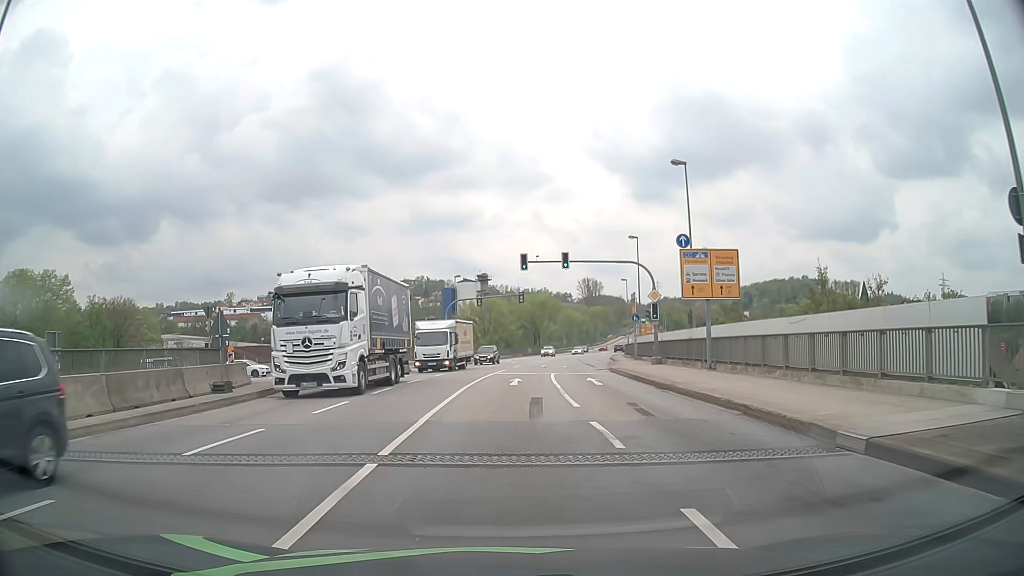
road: primary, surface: asphalt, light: Day
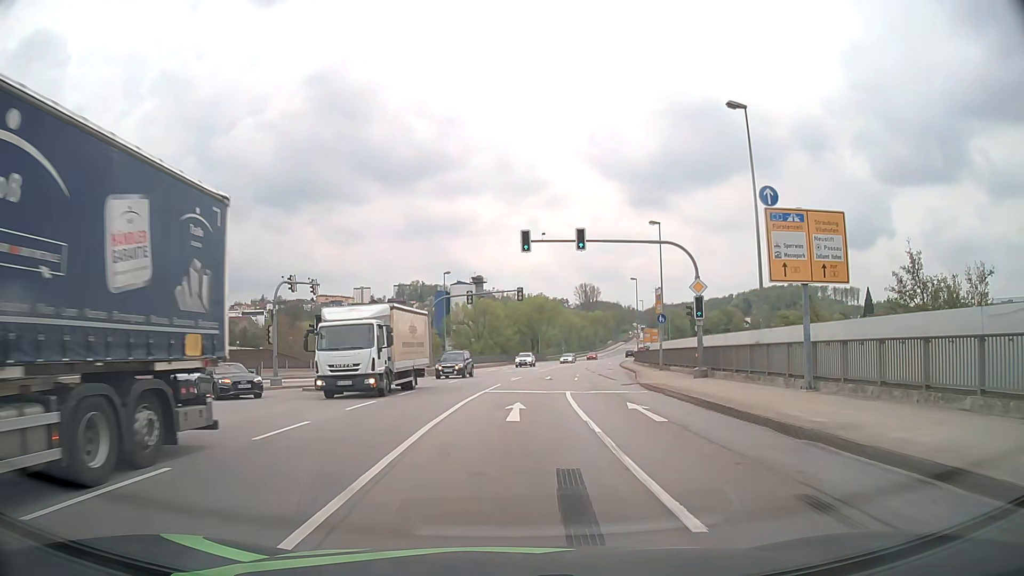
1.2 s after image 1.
(+0.1, +9.7) m; +1°
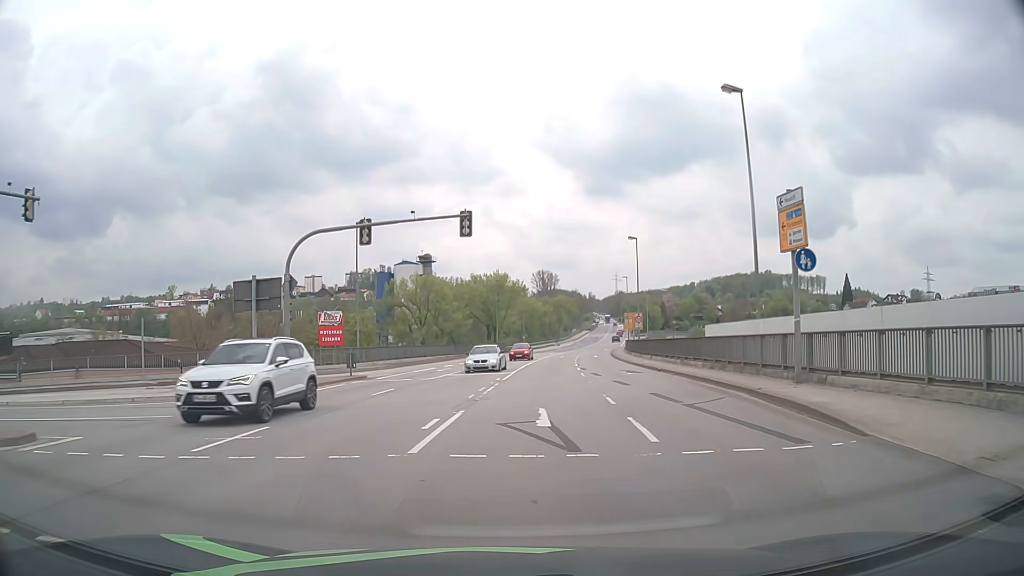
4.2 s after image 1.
(+0.5, +24.7) m; +4°
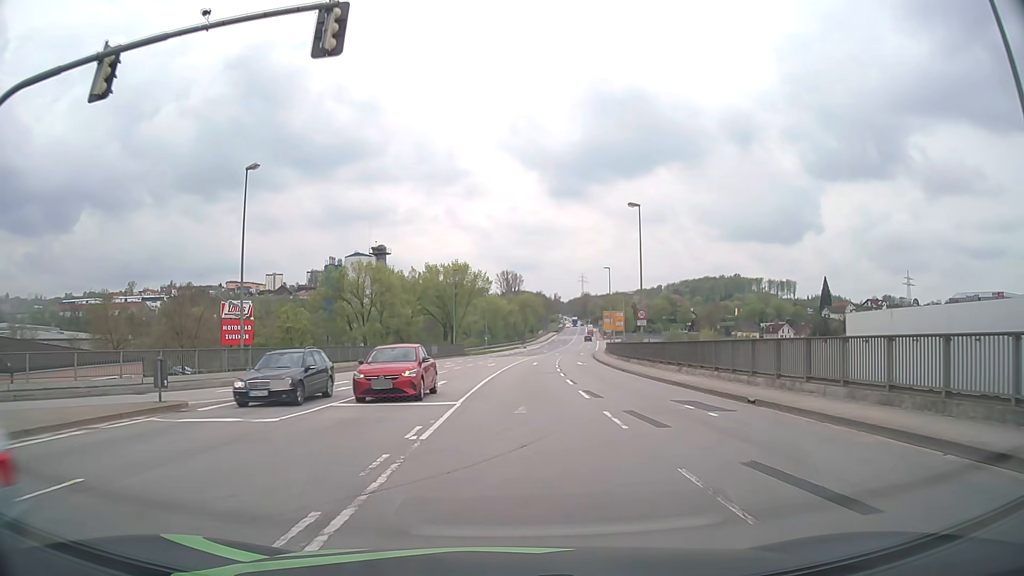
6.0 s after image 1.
(+0.3, +15.7) m; +2°
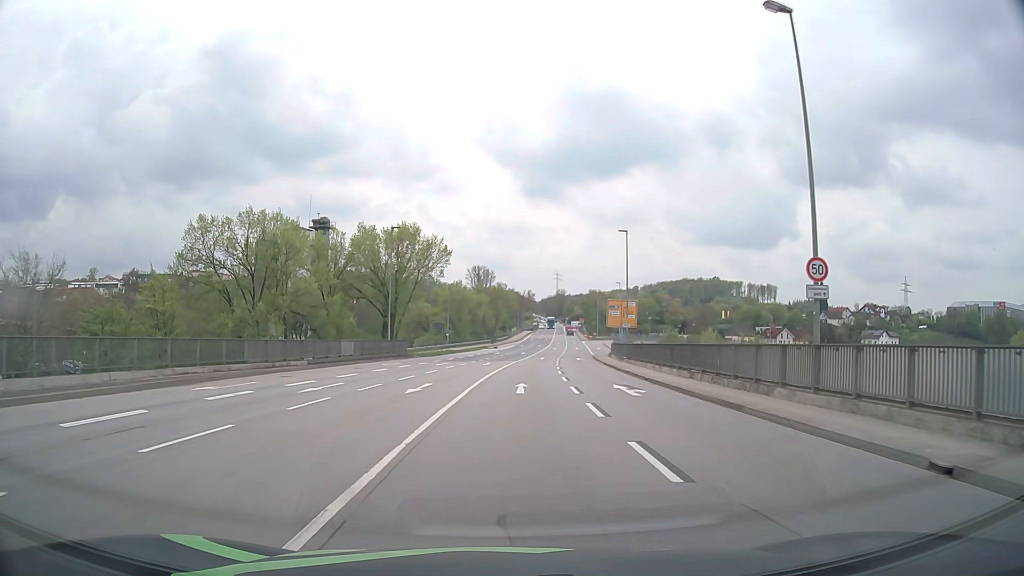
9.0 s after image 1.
(+0.8, +28.1) m; +3°
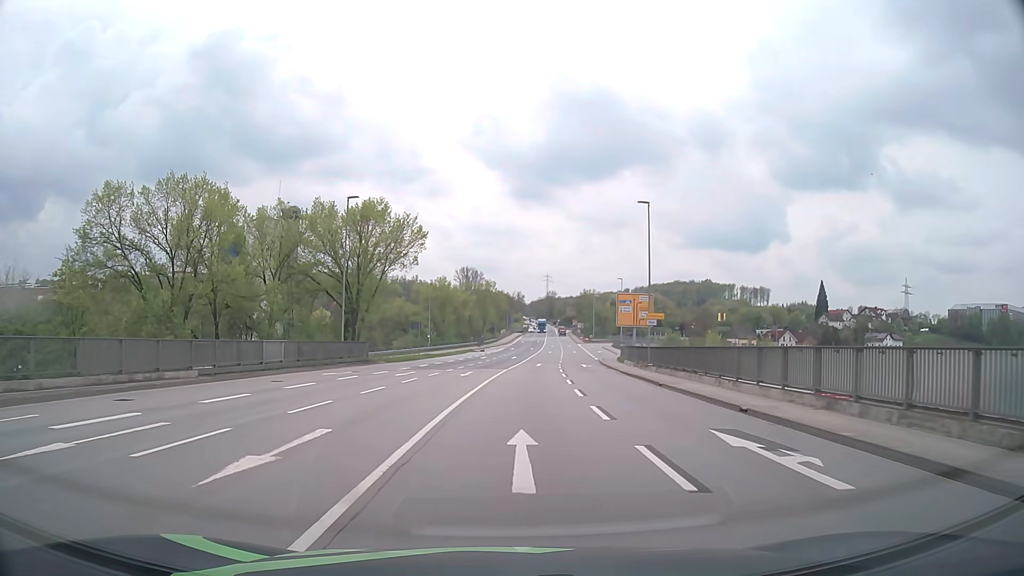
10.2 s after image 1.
(+0.1, +12.4) m; +1°
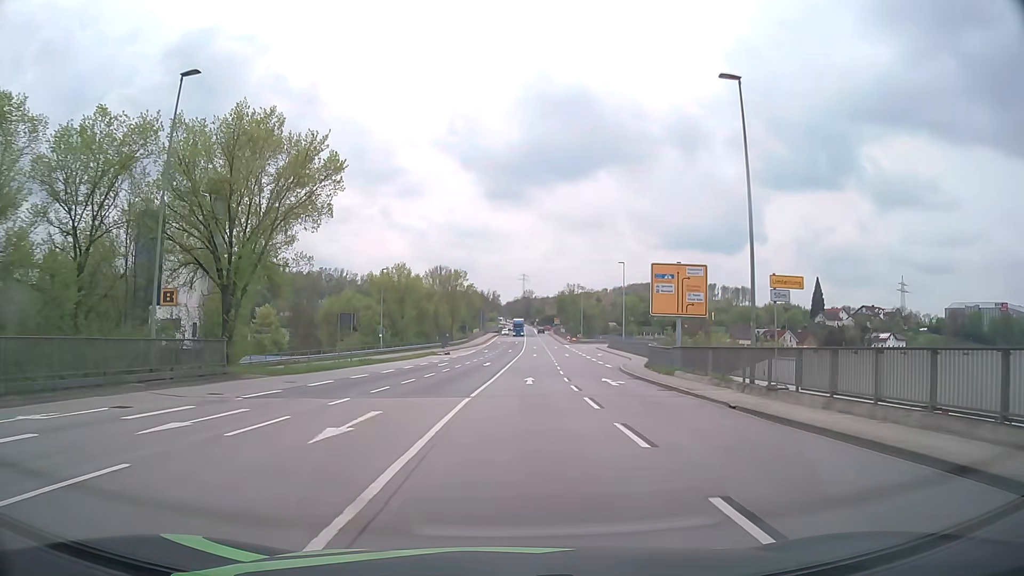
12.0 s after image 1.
(+0.4, +21.6) m; +2°
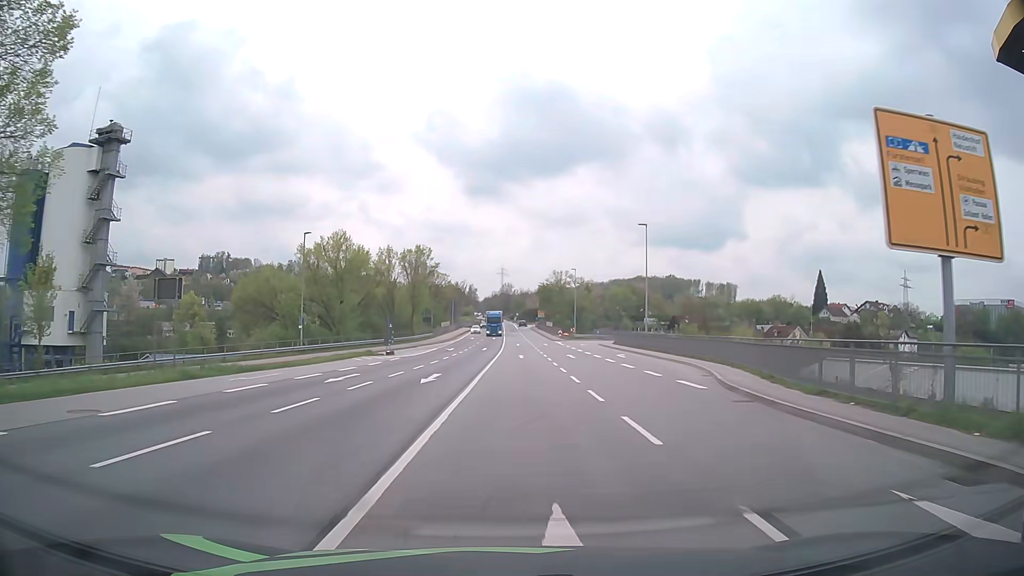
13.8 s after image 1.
(+0.5, +24.7) m; +2°
(0, +10) (0, +20) (0, +30) (0, +40) (+1, +50) (+1, +60) (+1, +70) (+1, +80) (+1, +90) (+1, +100) m
